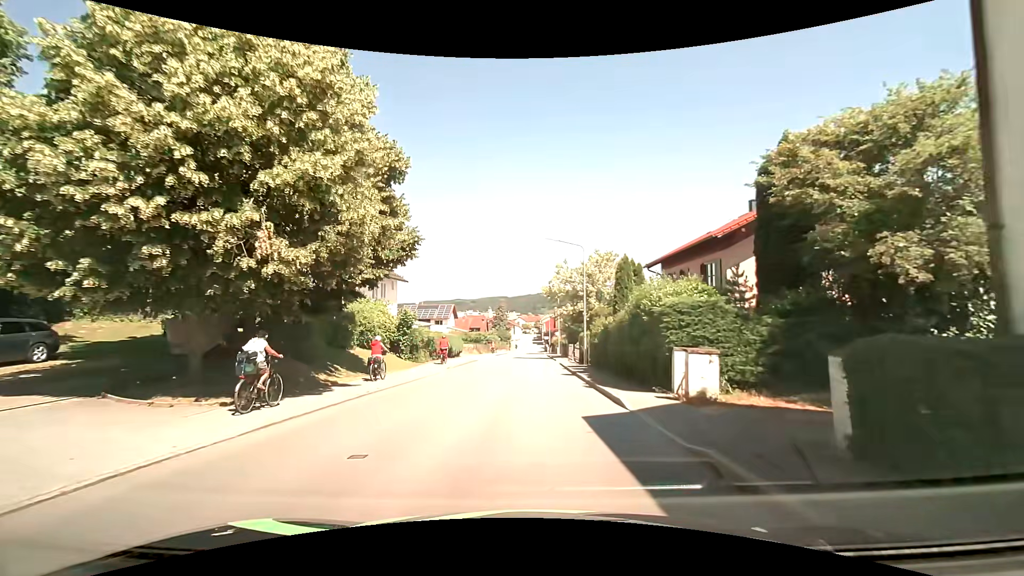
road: tertiary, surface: asphalt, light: Day
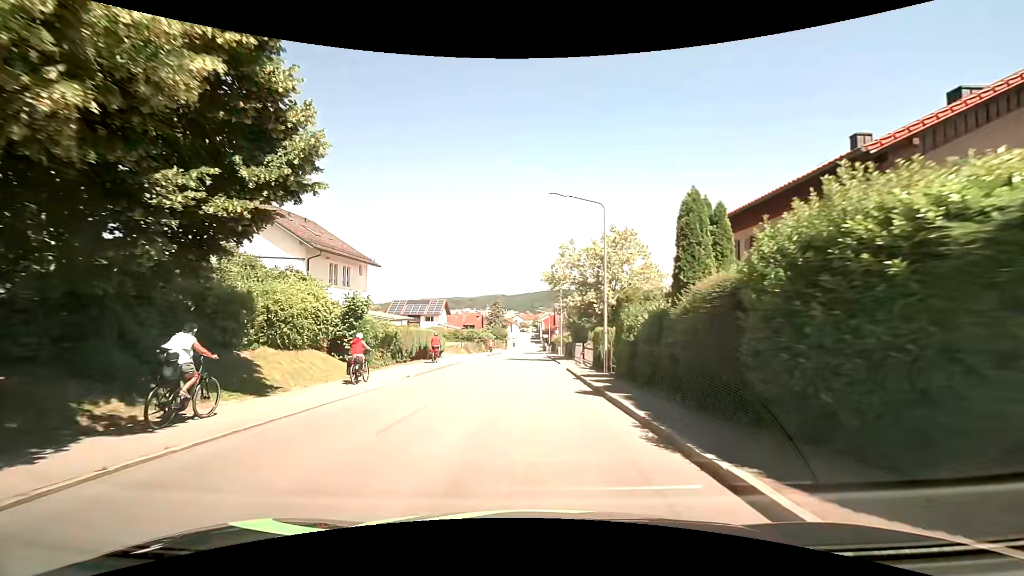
(0.0, +9.1) m; 0°
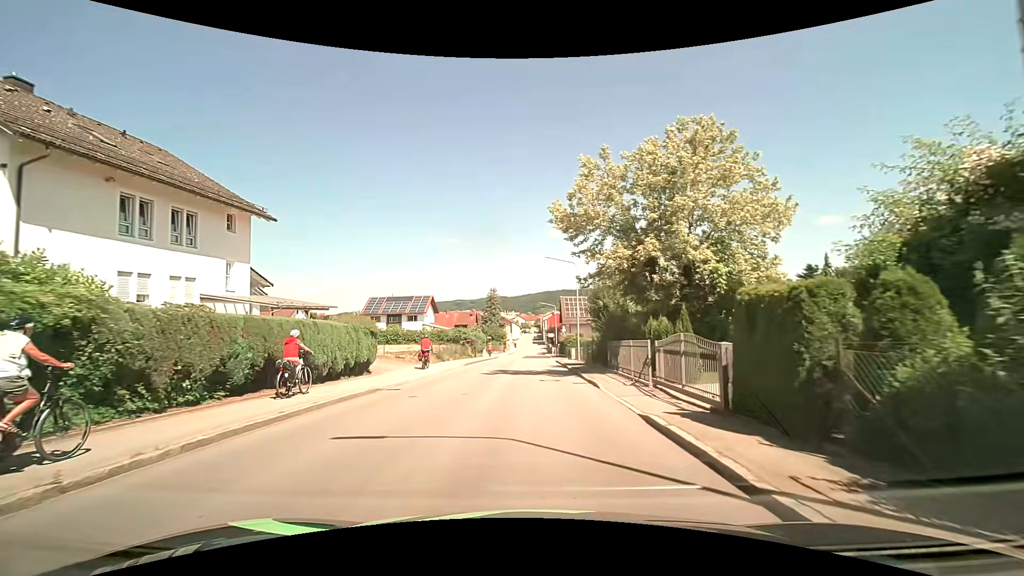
(0.0, +18.3) m; 0°
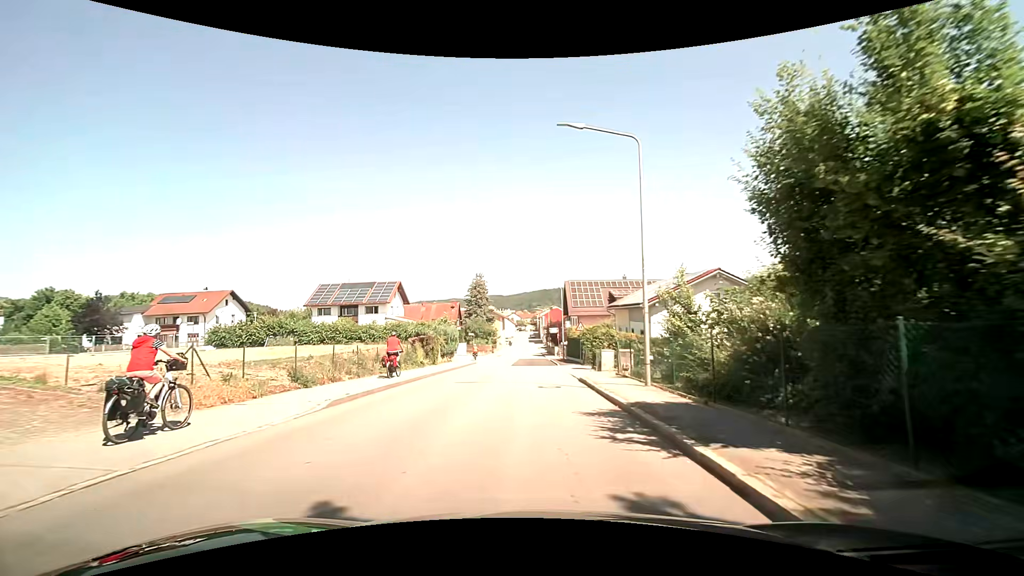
(0.0, +22.7) m; +1°
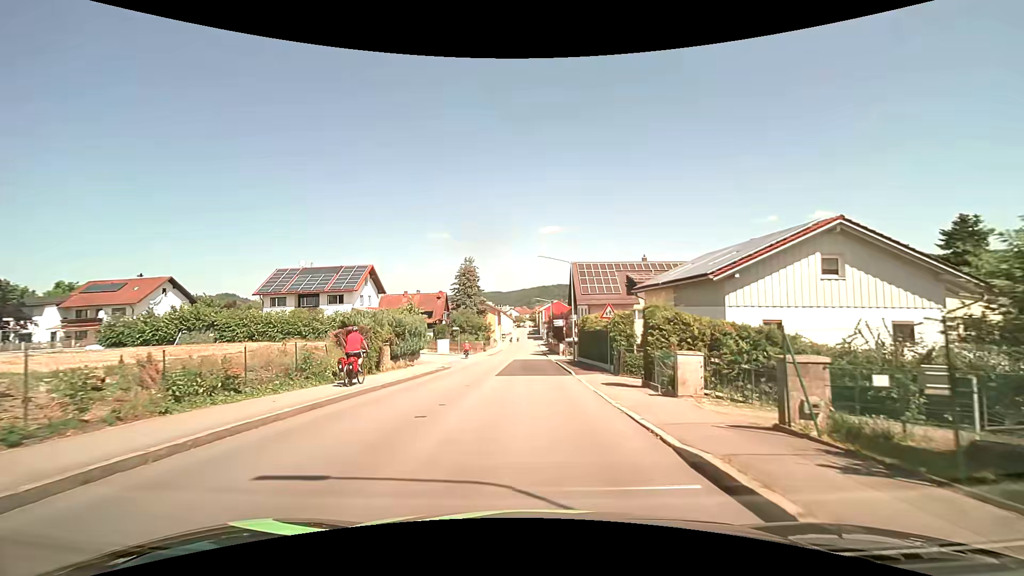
(0.0, +13.6) m; 0°
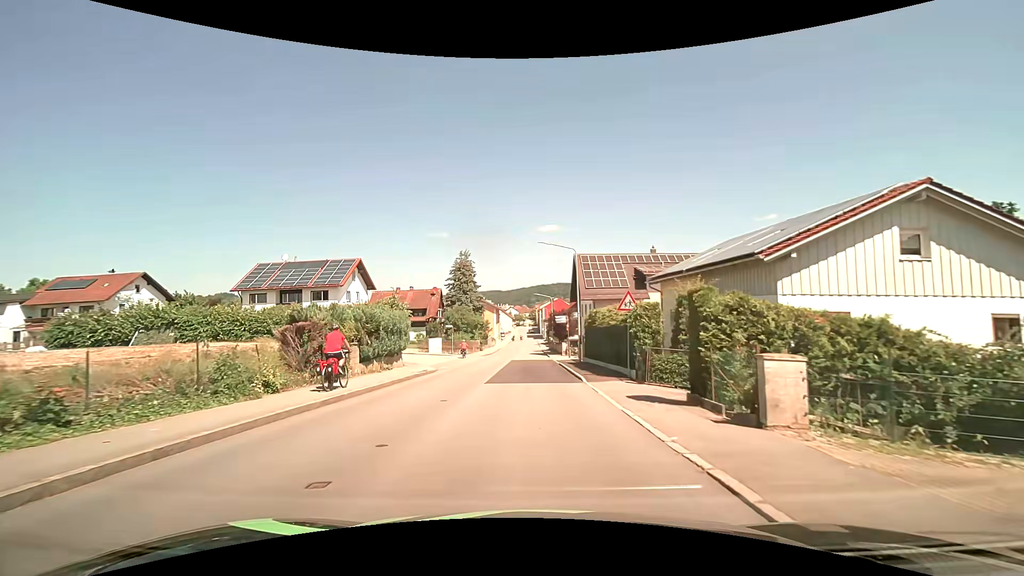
(0.0, +4.5) m; 0°
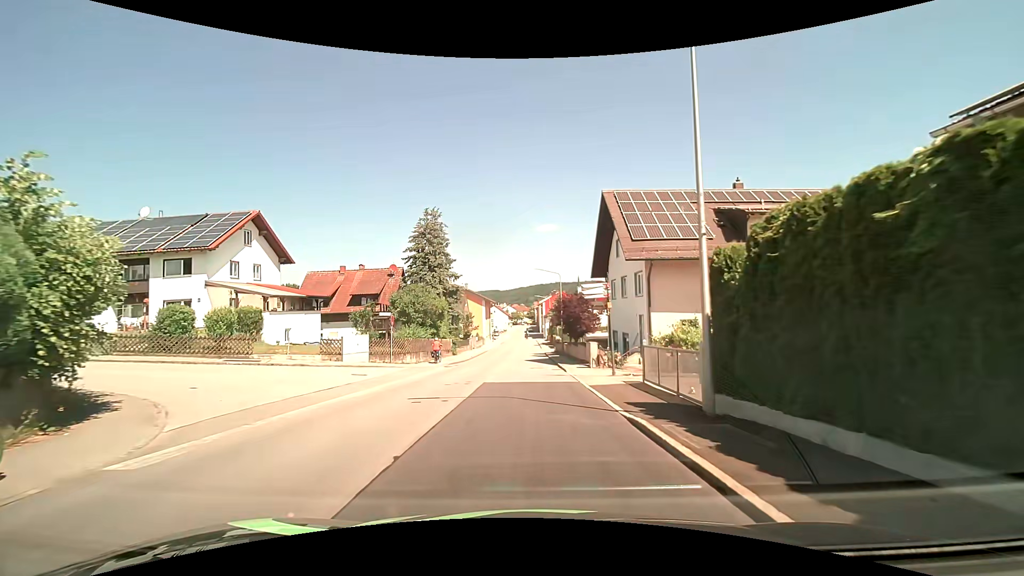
(-0.1, +23.0) m; 0°
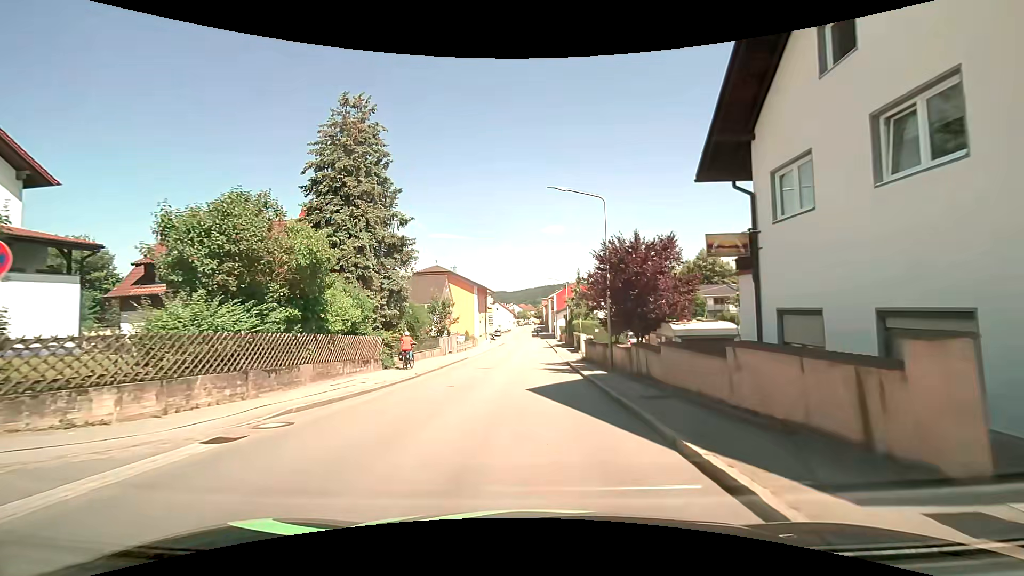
(-0.4, +23.4) m; -2°
(0, +10) (0, +20) (0, +30) (0, +40) (+1, +50) (+1, +60) (+1, +70) (+1, +80) (+1, +90) (+2, +100) m
